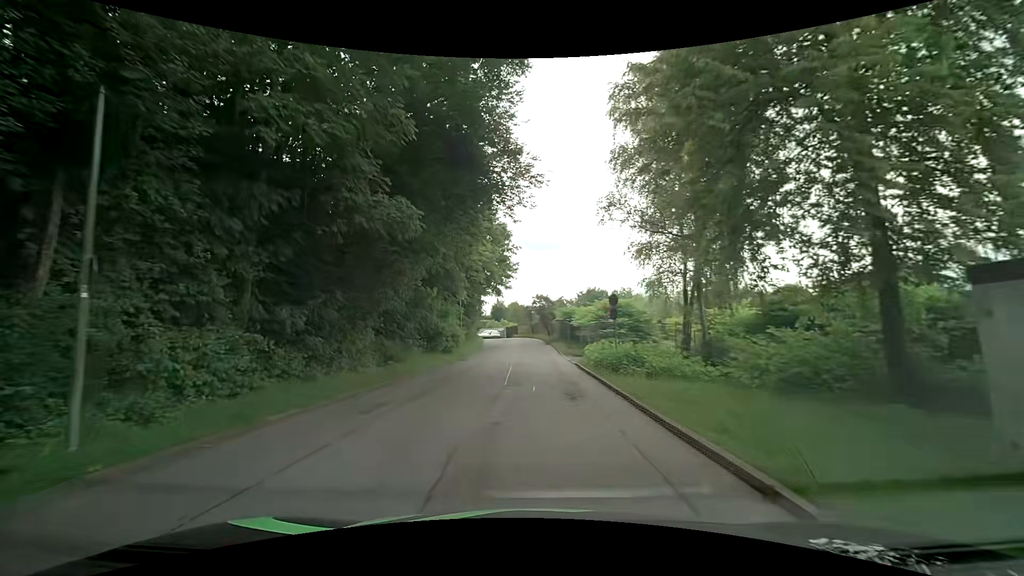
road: residential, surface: asphalt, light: Day
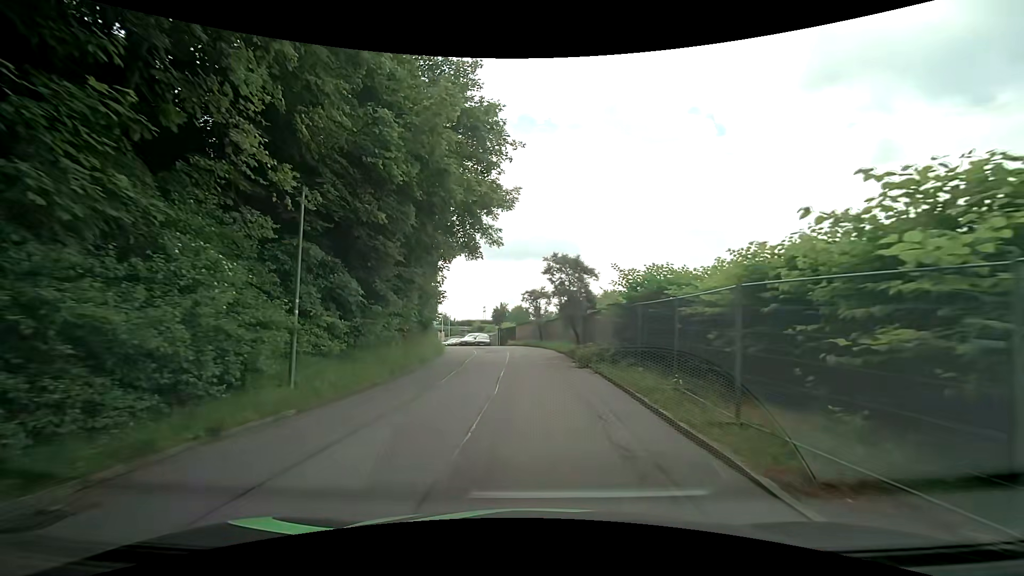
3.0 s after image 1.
(-0.1, +27.4) m; +1°
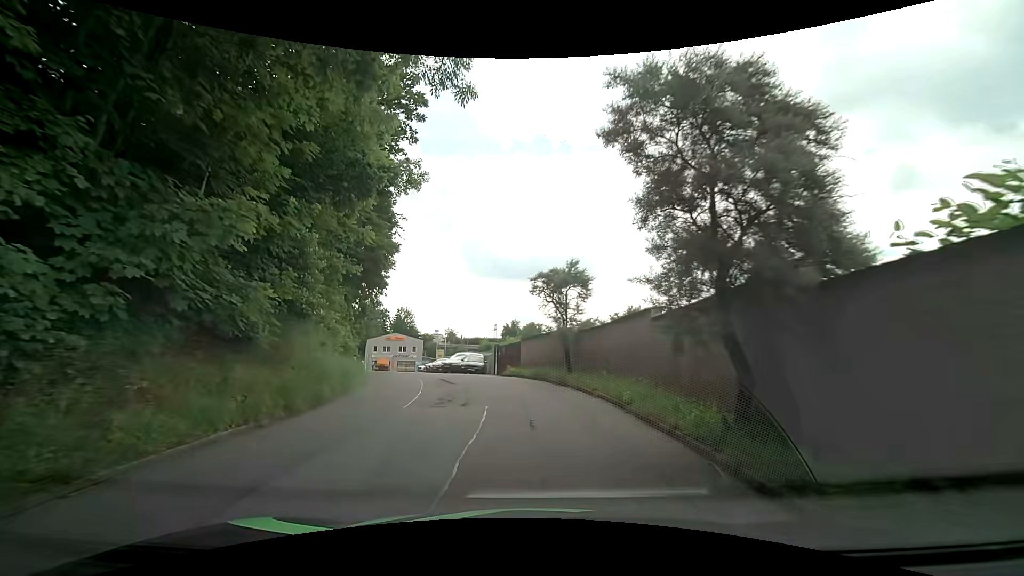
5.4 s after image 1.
(-0.3, +17.3) m; -2°
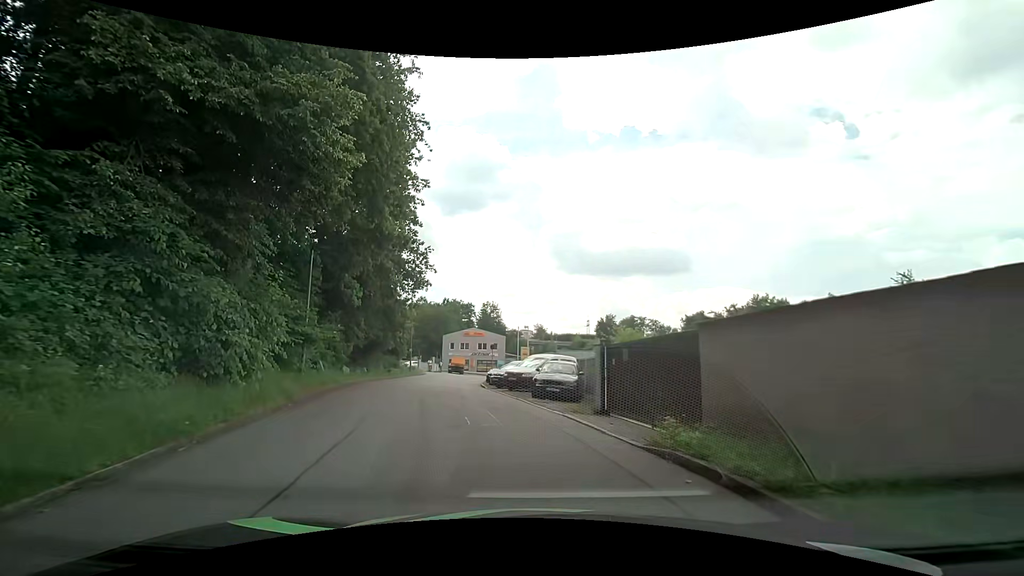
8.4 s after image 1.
(-1.2, +16.8) m; -10°
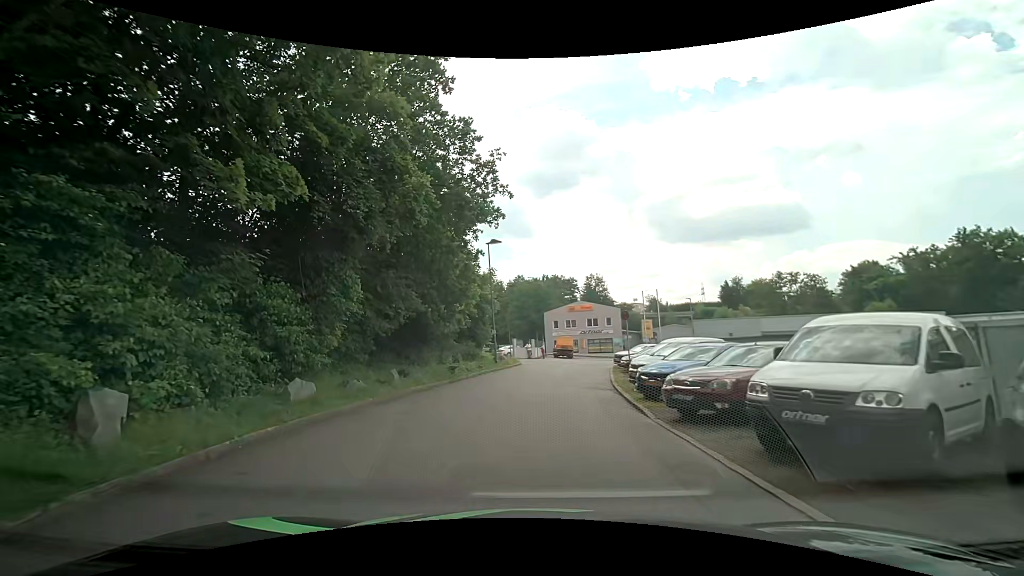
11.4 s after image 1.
(-2.2, +16.5) m; -14°
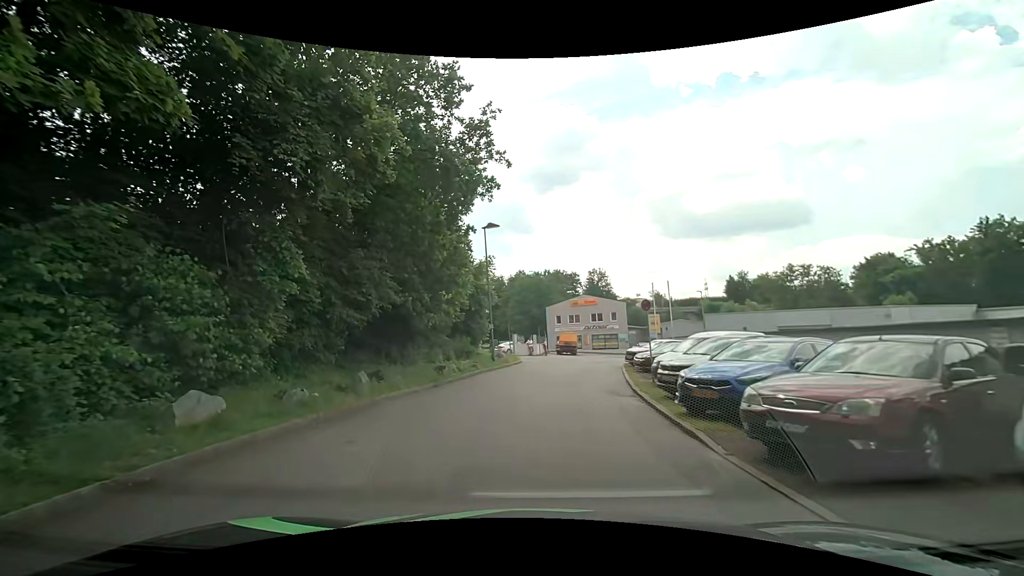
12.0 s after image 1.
(+0.1, +3.5) m; +1°
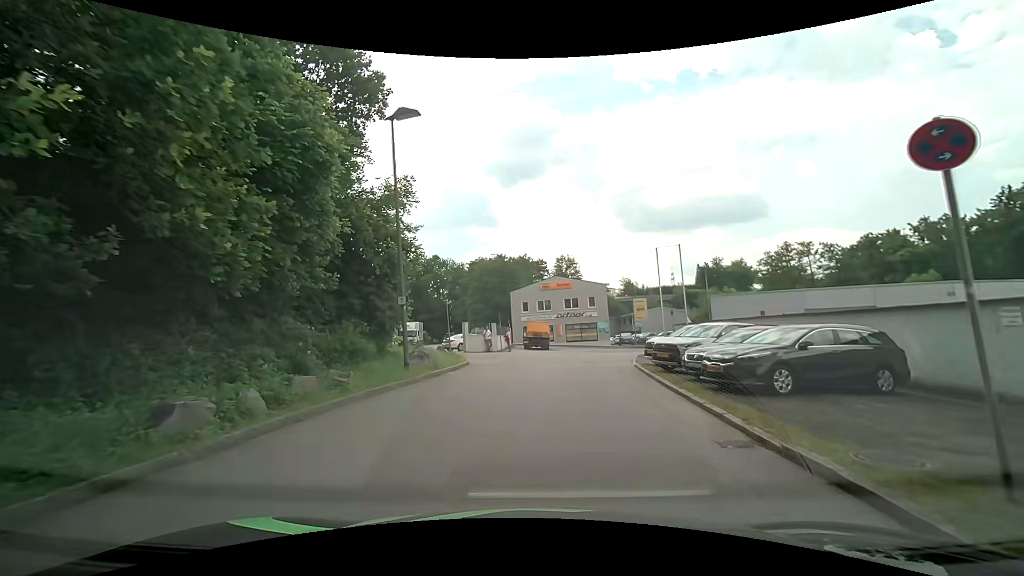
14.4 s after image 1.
(+0.4, +13.7) m; +4°
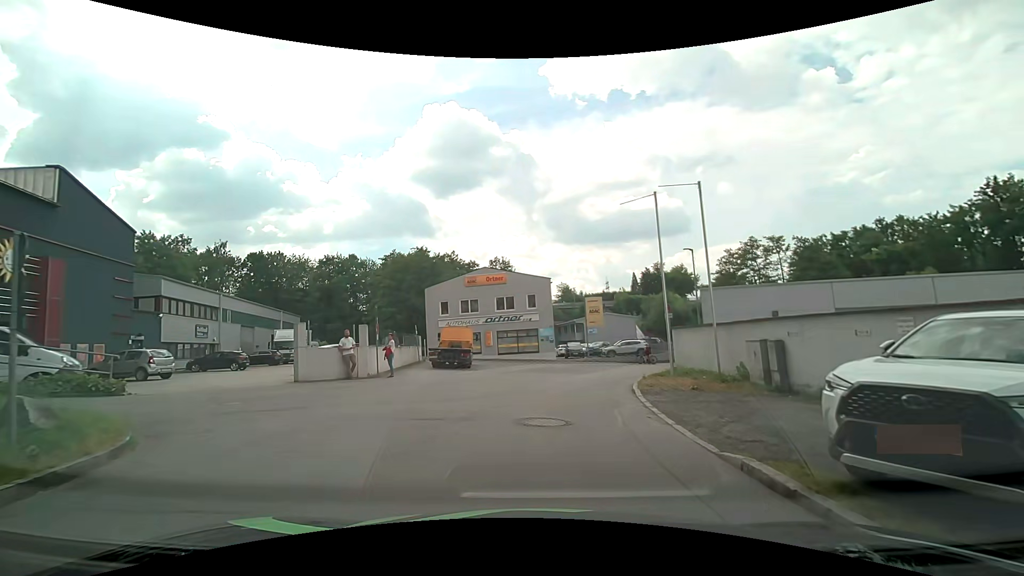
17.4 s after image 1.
(+1.0, +15.4) m; +7°
